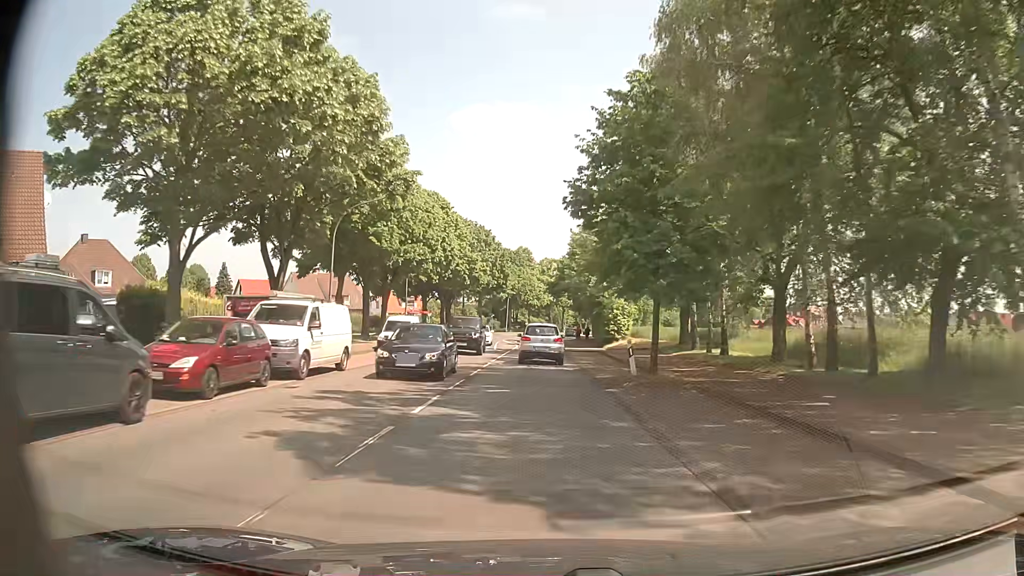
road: primary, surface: asphalt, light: Day
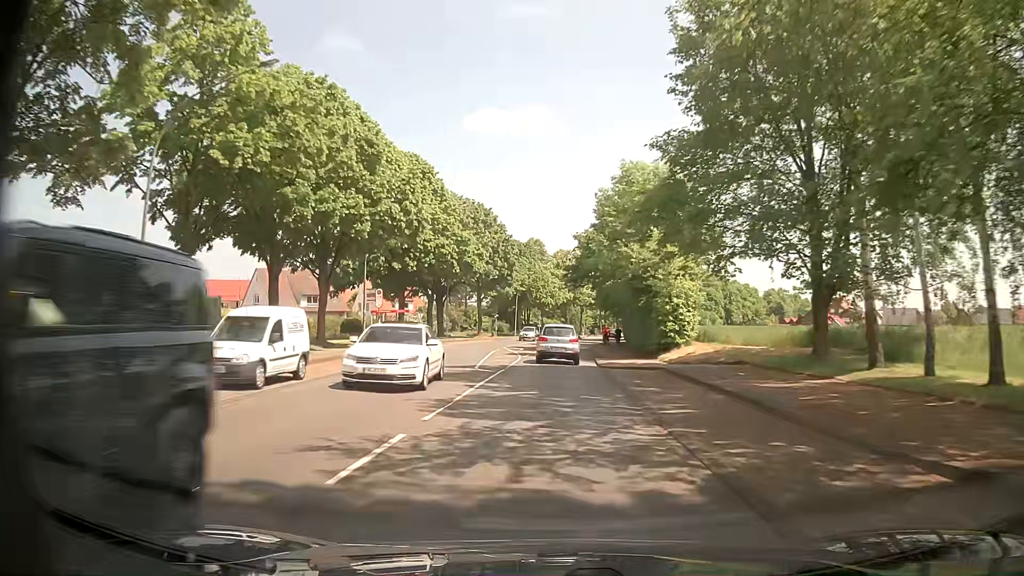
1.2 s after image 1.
(-0.4, +18.8) m; -2°
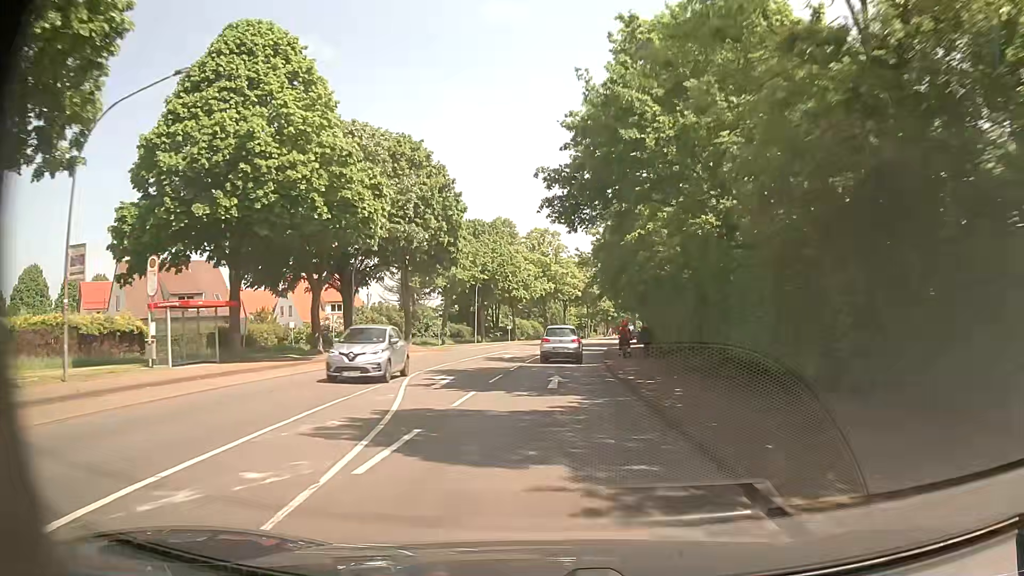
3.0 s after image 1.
(+0.7, +28.2) m; +3°
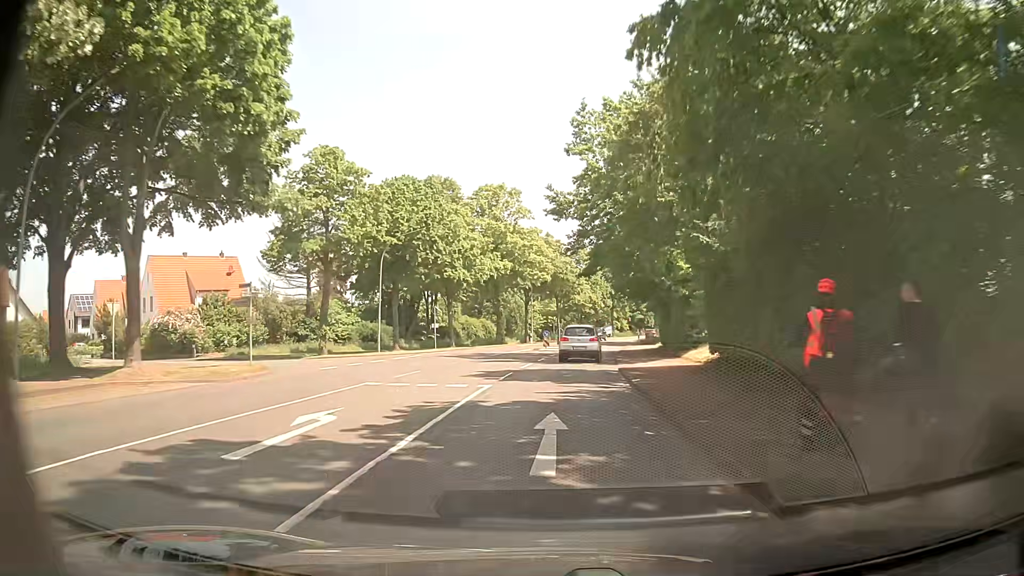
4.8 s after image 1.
(+0.3, +28.6) m; +2°
(0, +10) (+1, +20) (+1, +30) (+2, +40) (+4, +50) (+6, +60) (+7, +69) (+10, +79) (+12, +89) (+15, +99) m
